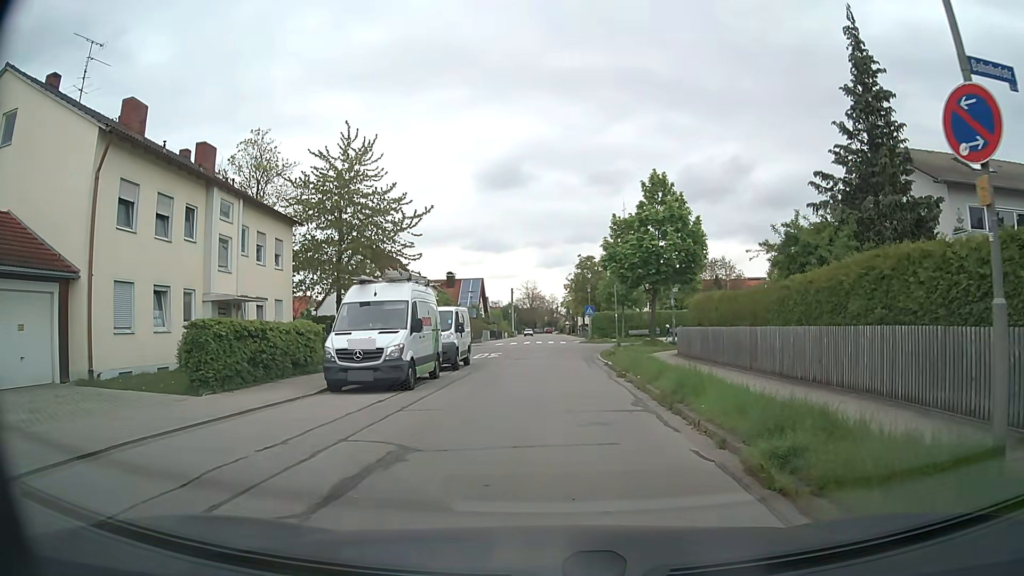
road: residential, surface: asphalt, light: Day
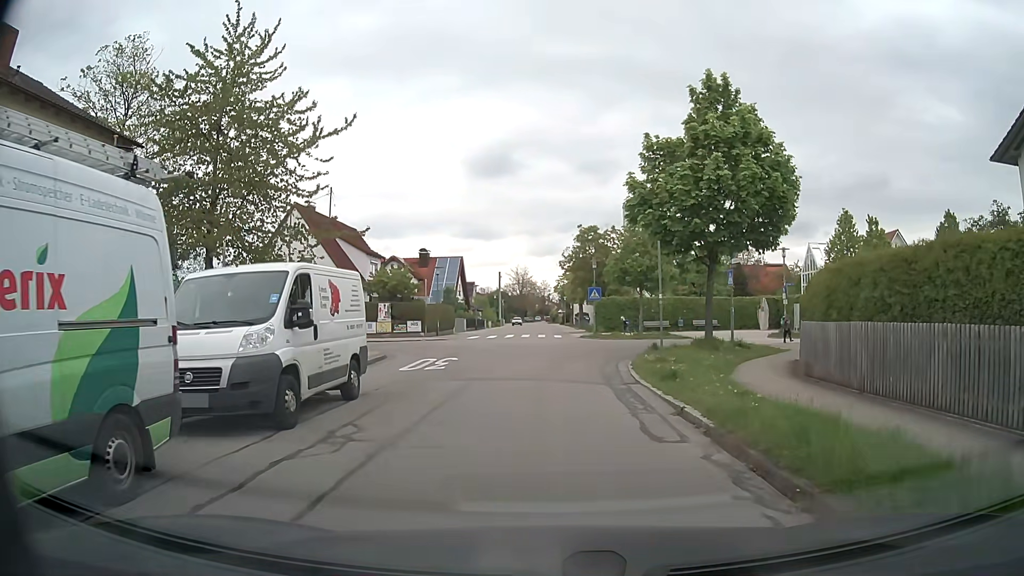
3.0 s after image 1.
(0.0, +14.4) m; 0°
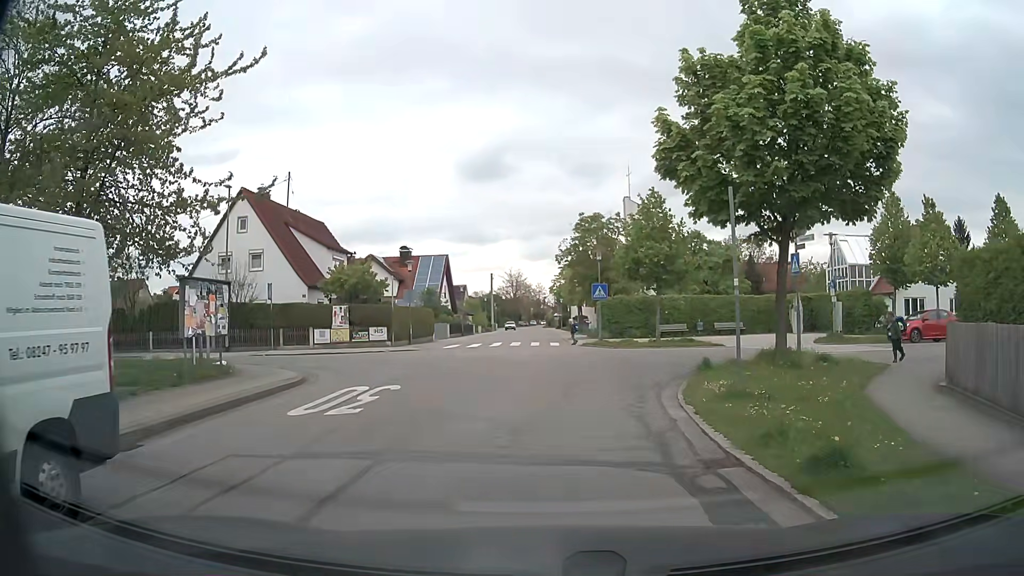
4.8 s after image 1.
(0.0, +7.5) m; 0°
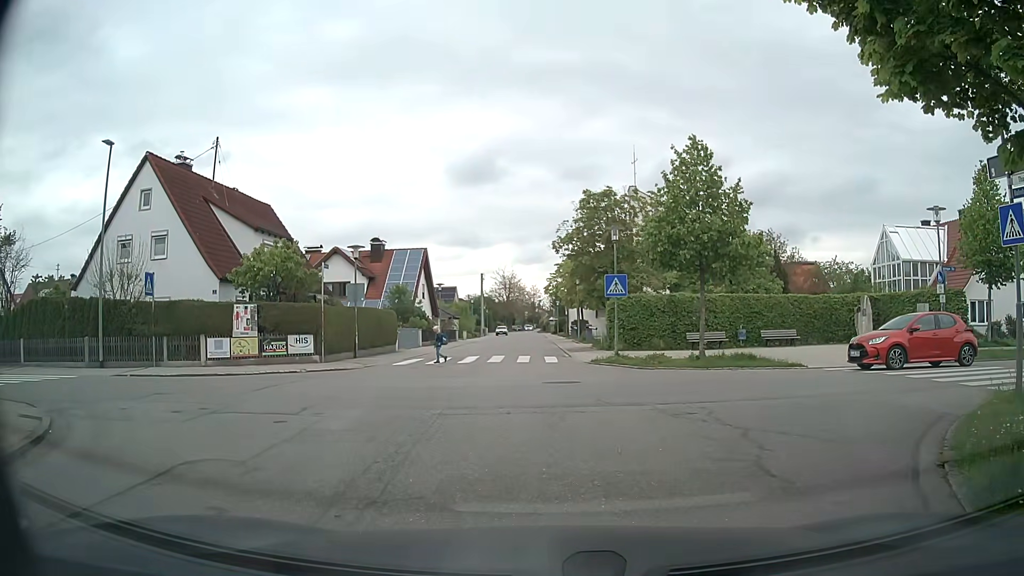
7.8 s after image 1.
(0.0, +9.7) m; 0°
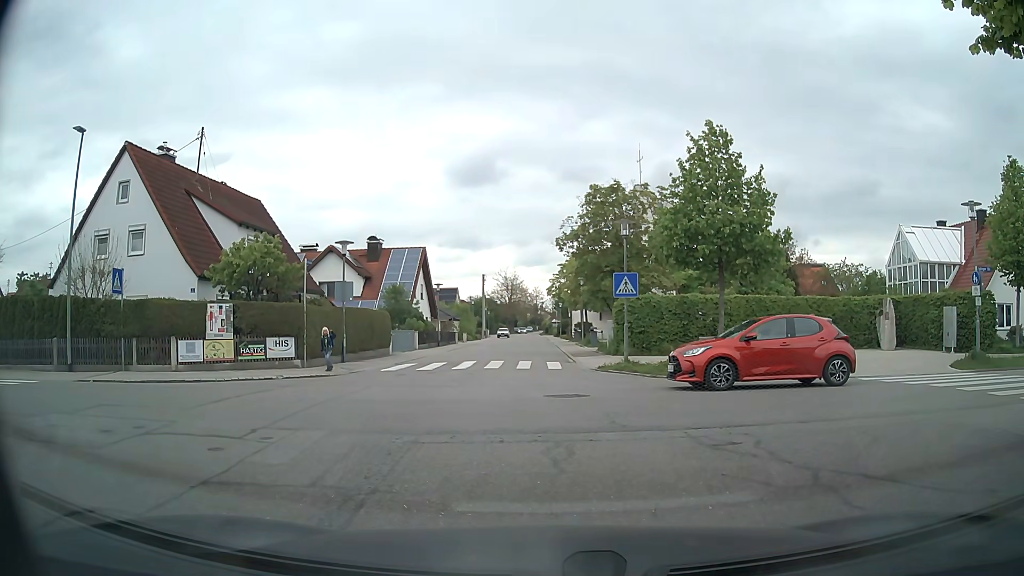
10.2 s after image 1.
(0.0, +1.9) m; 0°
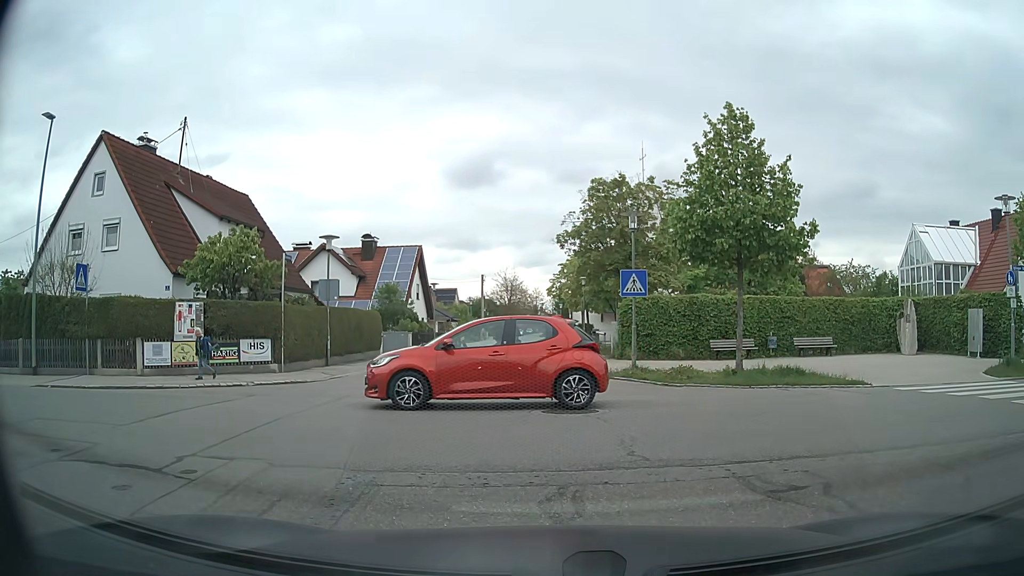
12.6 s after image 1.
(0.0, +2.0) m; 0°
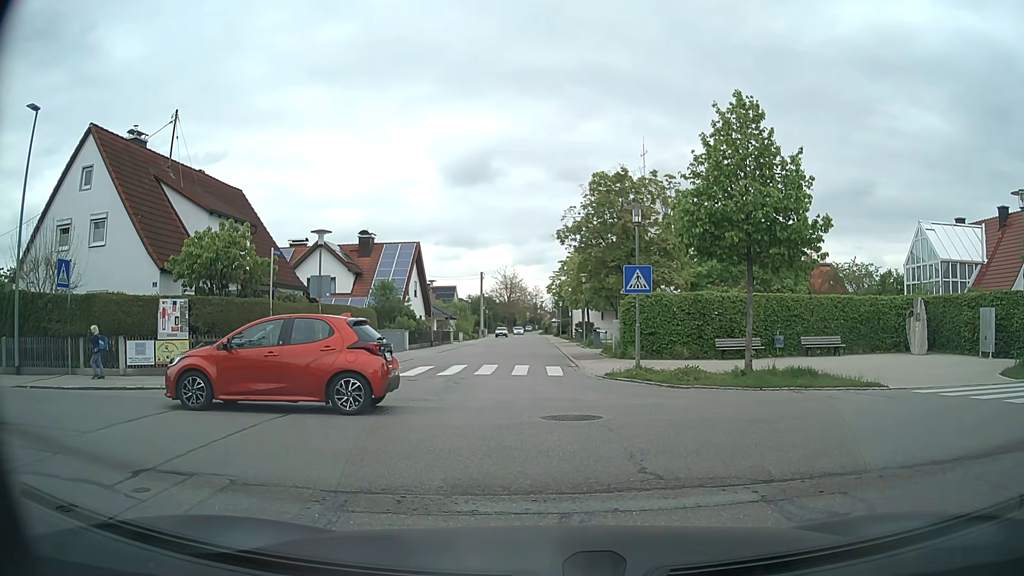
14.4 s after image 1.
(0.0, +0.8) m; 0°
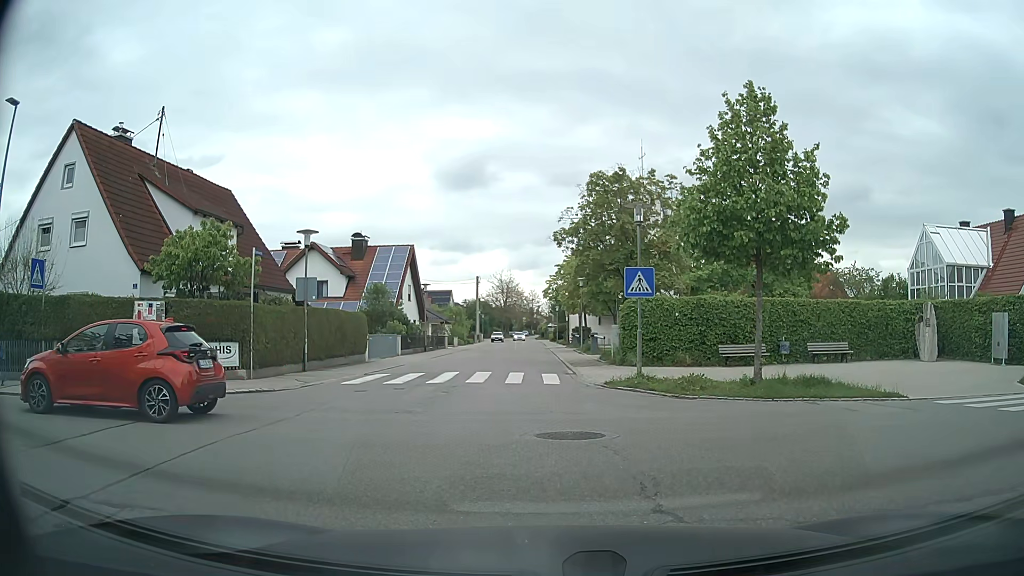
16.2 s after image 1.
(0.0, +1.2) m; -1°
(0, +10) (0, +20) (0, +30) (0, +40) (0, +50) (0, +60) (0, +70) (0, +80) (0, +90) (0, +100) m
